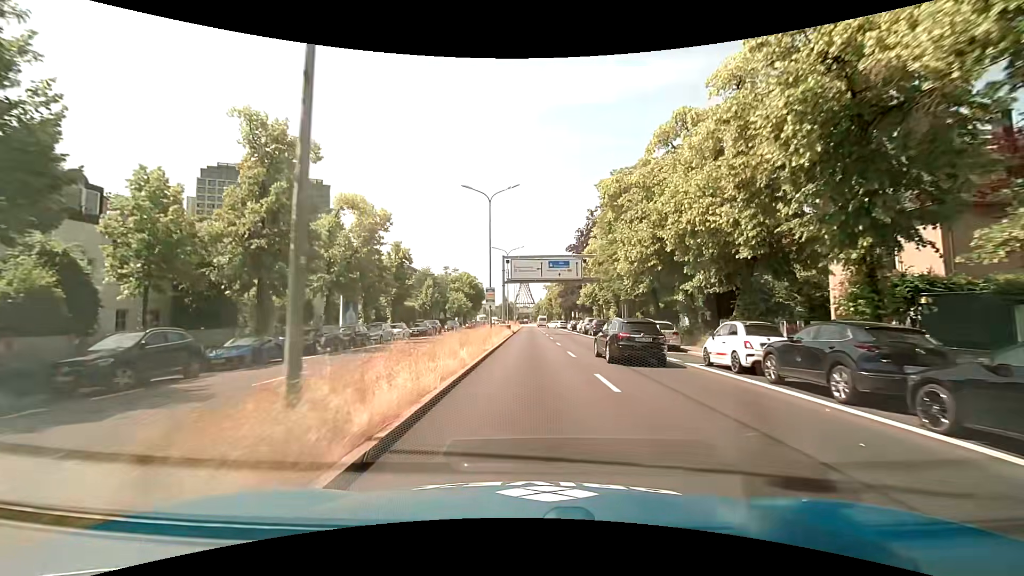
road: primary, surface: asphalt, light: Day
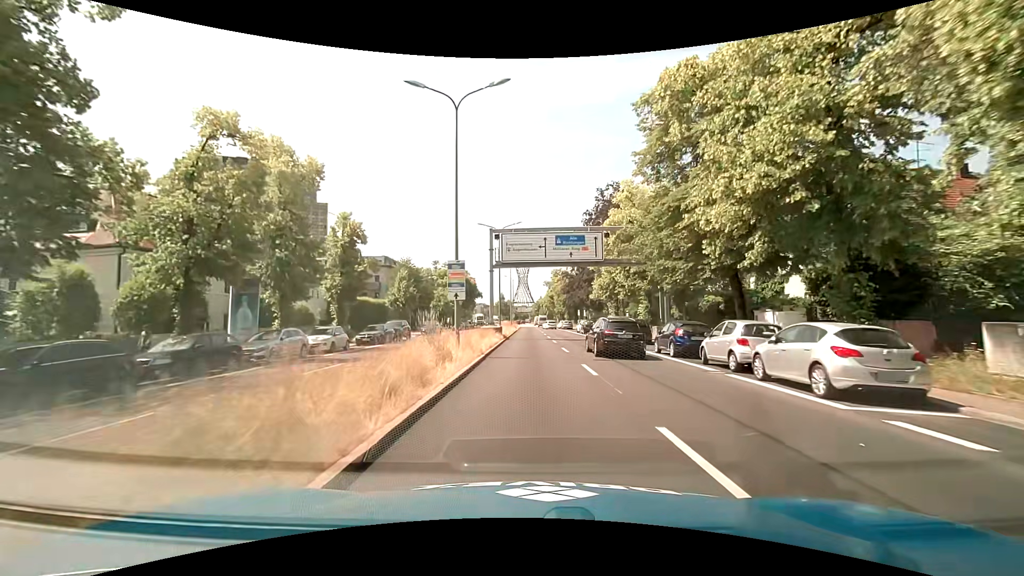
(0.0, +15.2) m; 0°
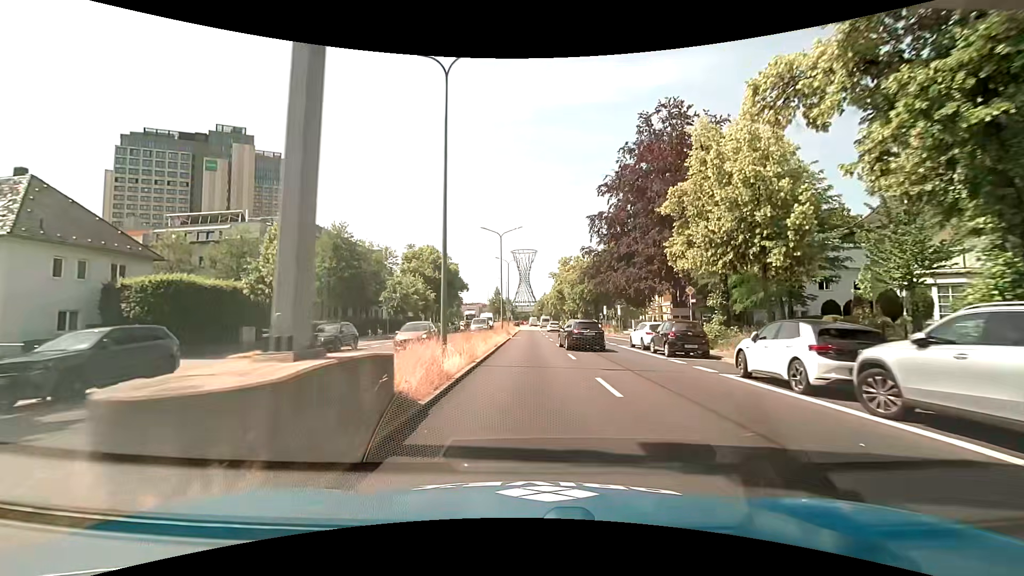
(+0.1, +30.4) m; -1°
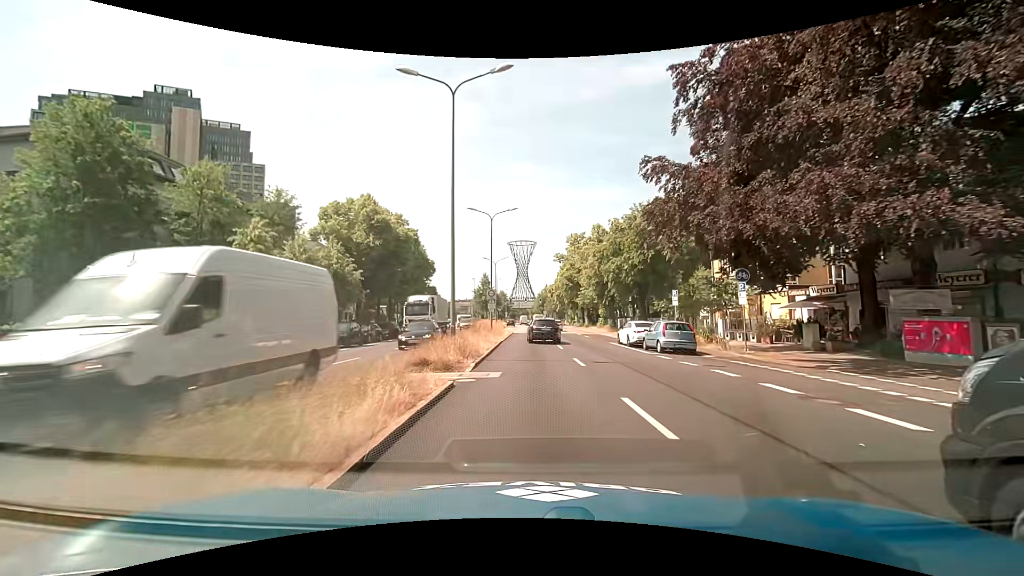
(+0.3, +30.4) m; +1°
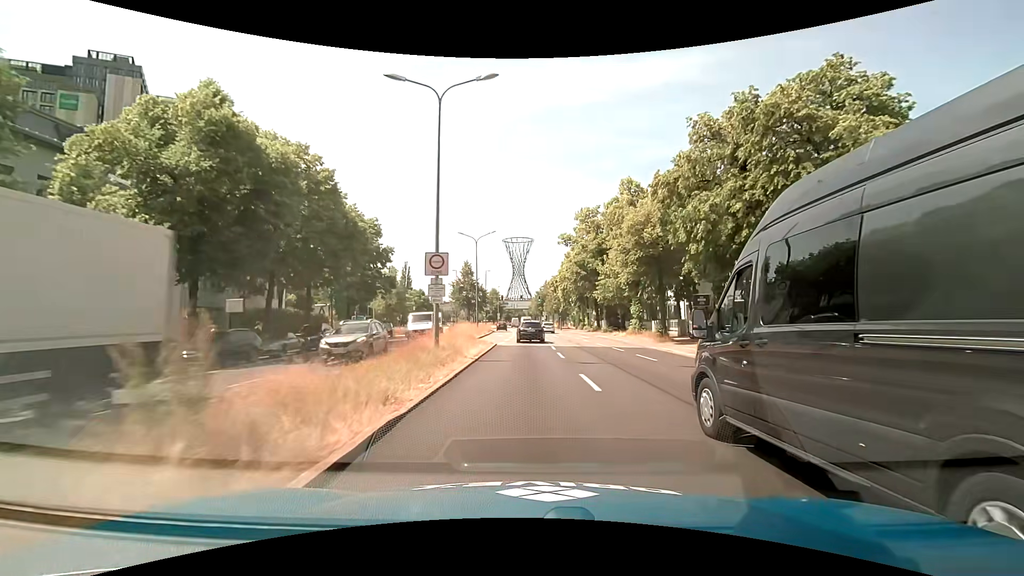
(0.0, +22.9) m; 0°
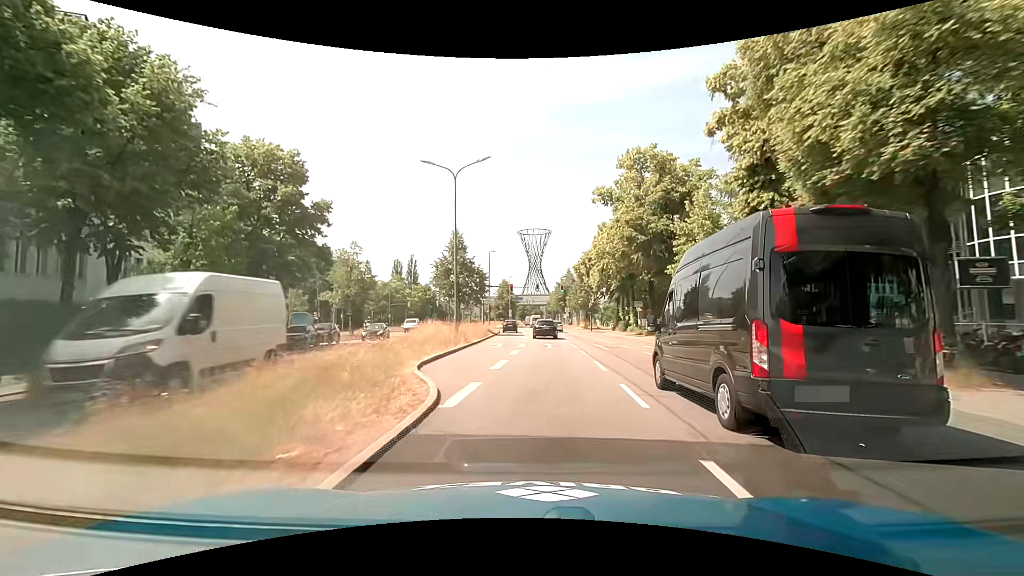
(-0.2, +22.9) m; -2°
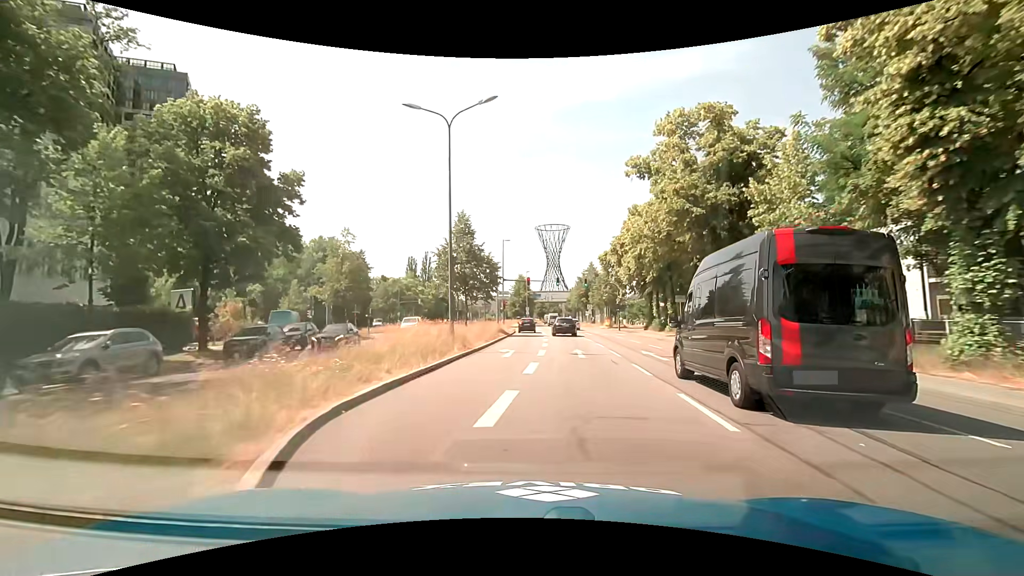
(-0.1, +7.6) m; -1°
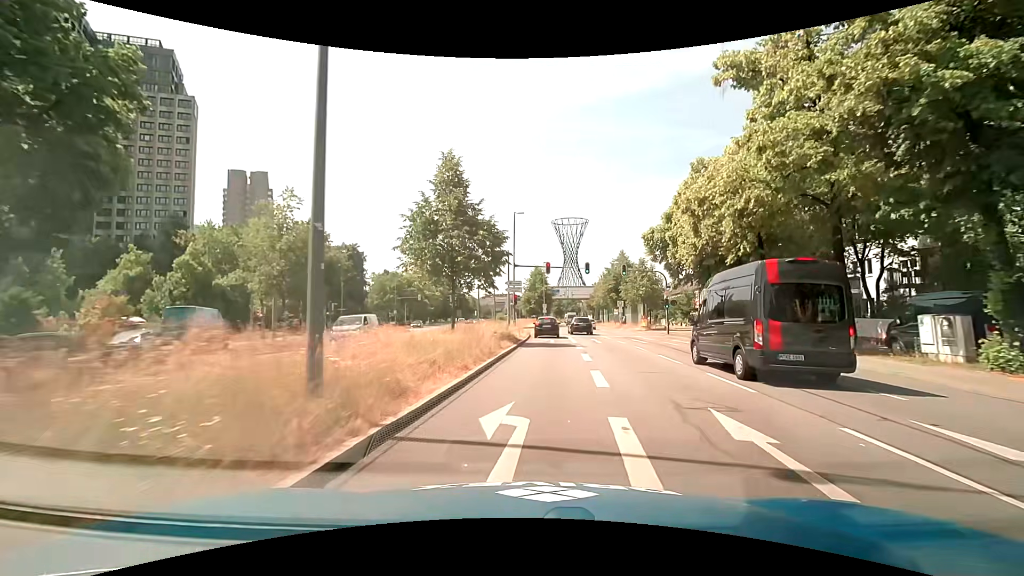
(-0.4, +14.0) m; -2°
